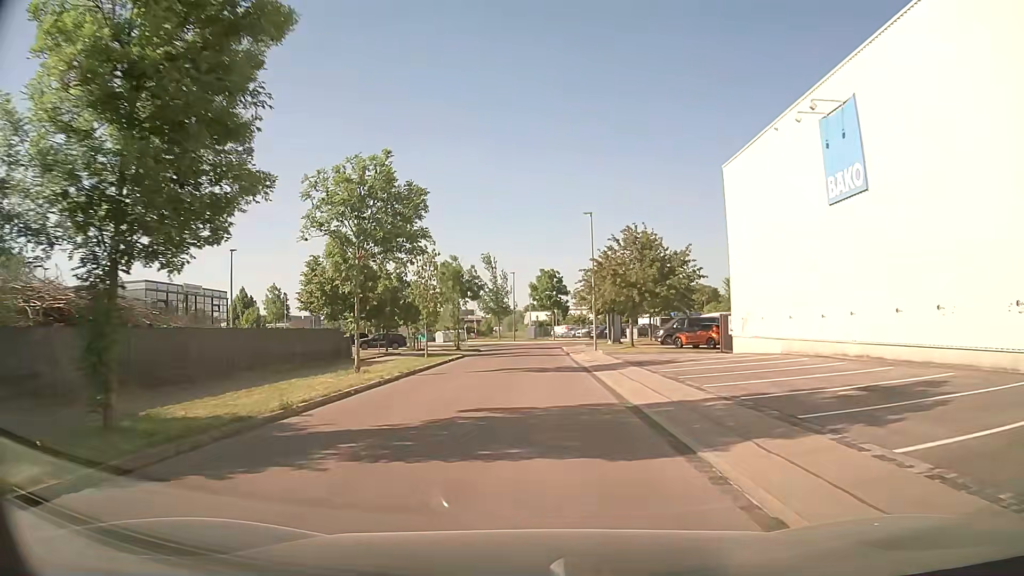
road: residential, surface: asphalt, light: Day
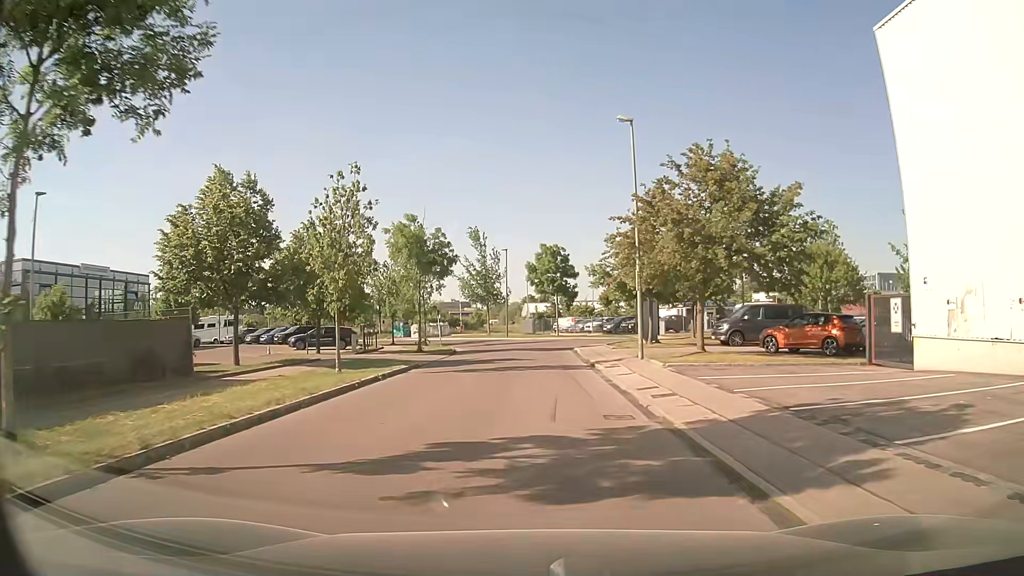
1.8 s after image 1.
(+0.2, +16.3) m; +1°
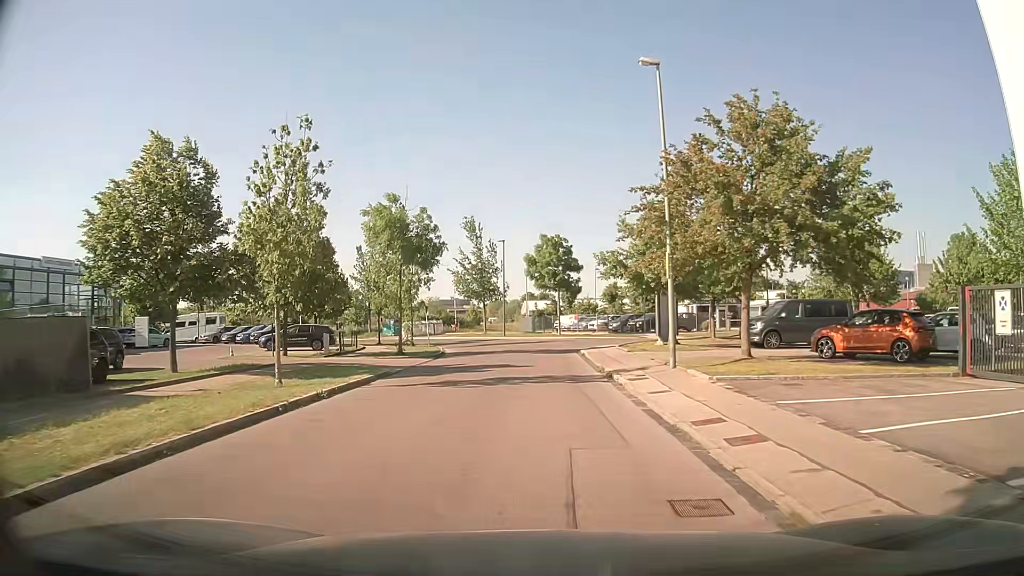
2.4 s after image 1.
(0.0, +4.8) m; 0°
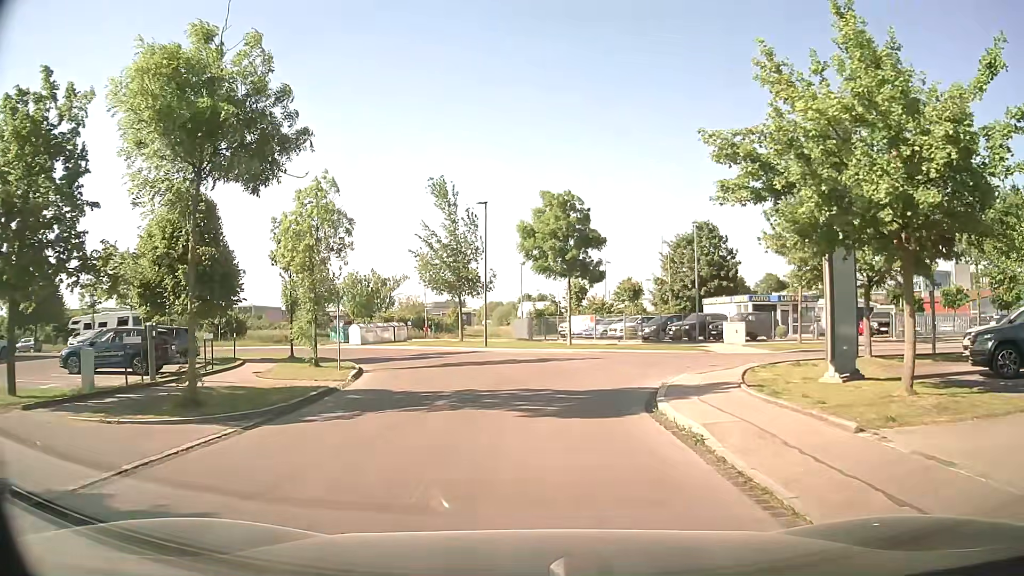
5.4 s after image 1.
(0.0, +18.0) m; 0°
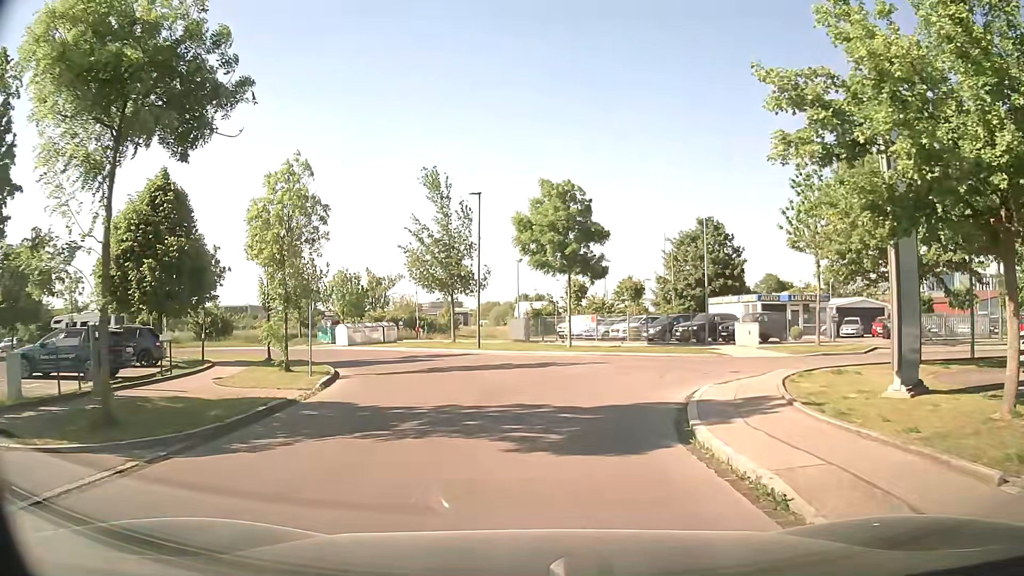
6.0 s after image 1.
(0.0, +2.6) m; 0°
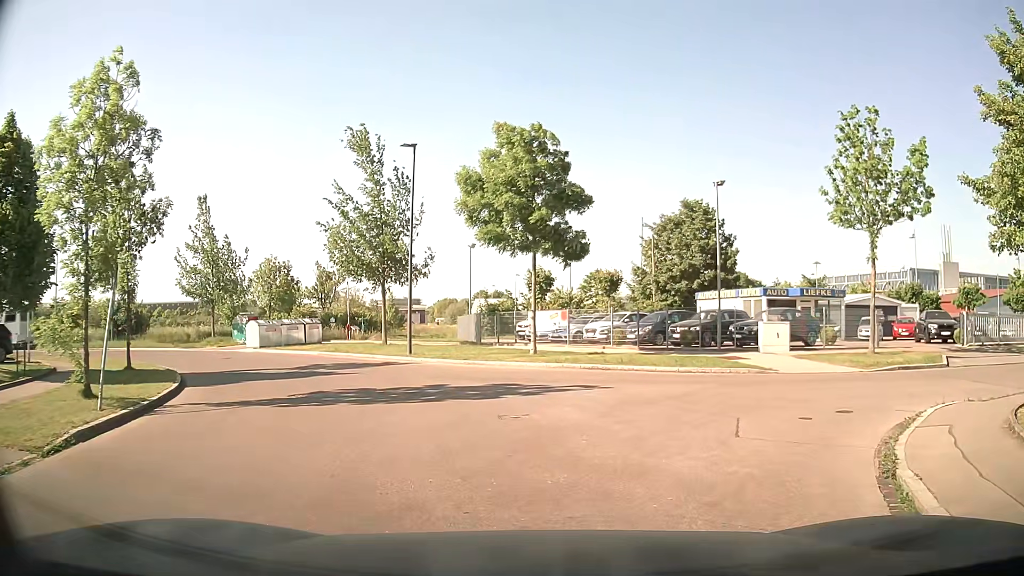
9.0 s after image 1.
(+0.3, +8.6) m; +3°
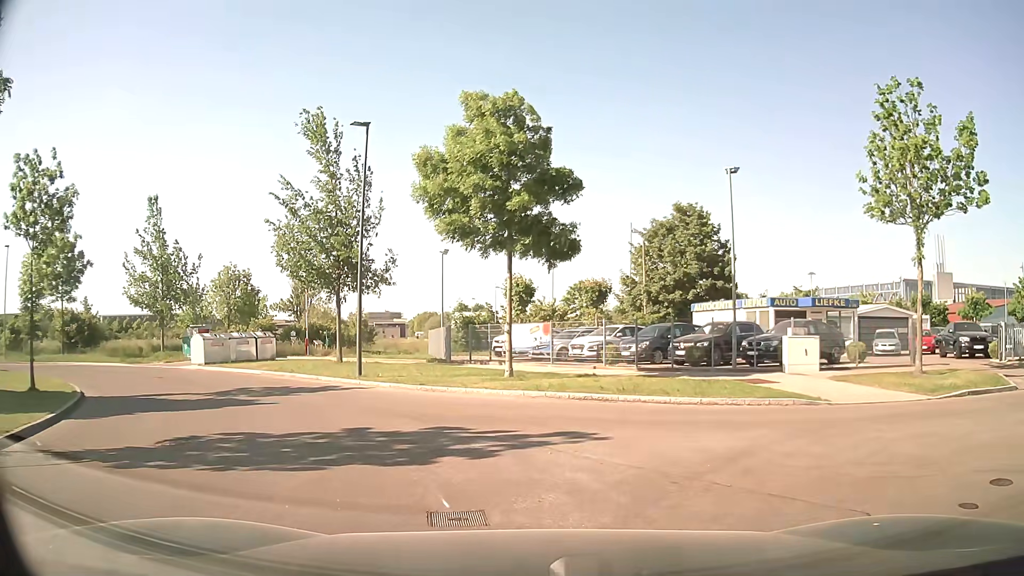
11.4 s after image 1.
(+0.2, +4.5) m; +2°
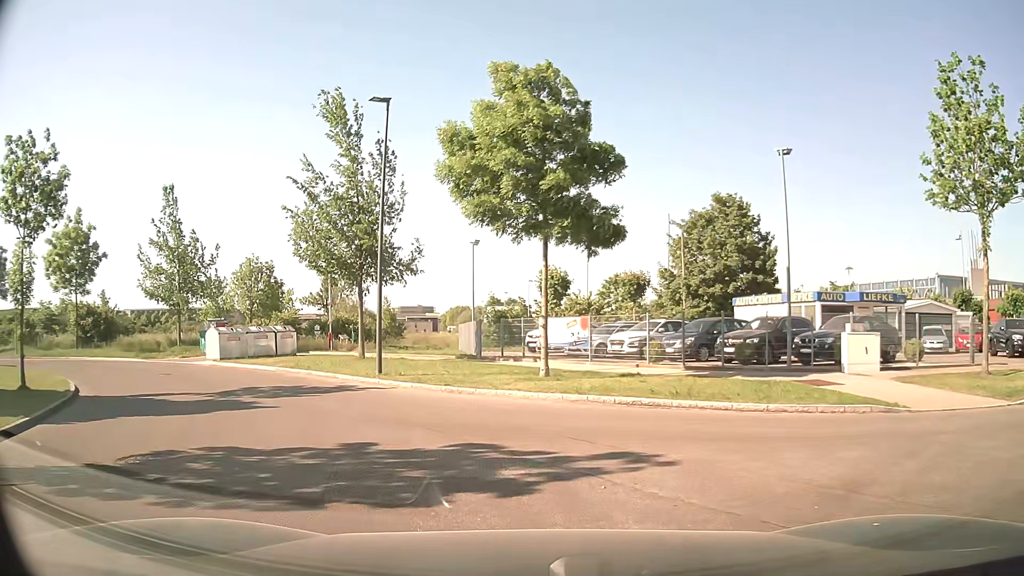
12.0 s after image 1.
(0.0, +1.9) m; -1°
(-2, +10) (-7, +18) (-14, +25) (-23, +30) (-33, +31) (-43, +30) (-53, +29) (-62, +28) (-72, +26) (-82, +25) m
